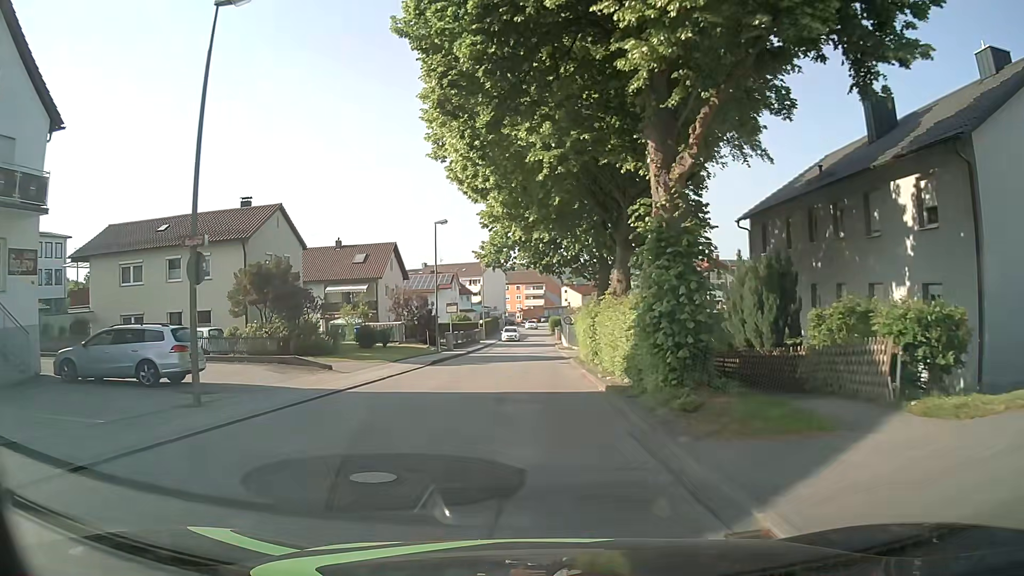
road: unclassified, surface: asphalt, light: Day
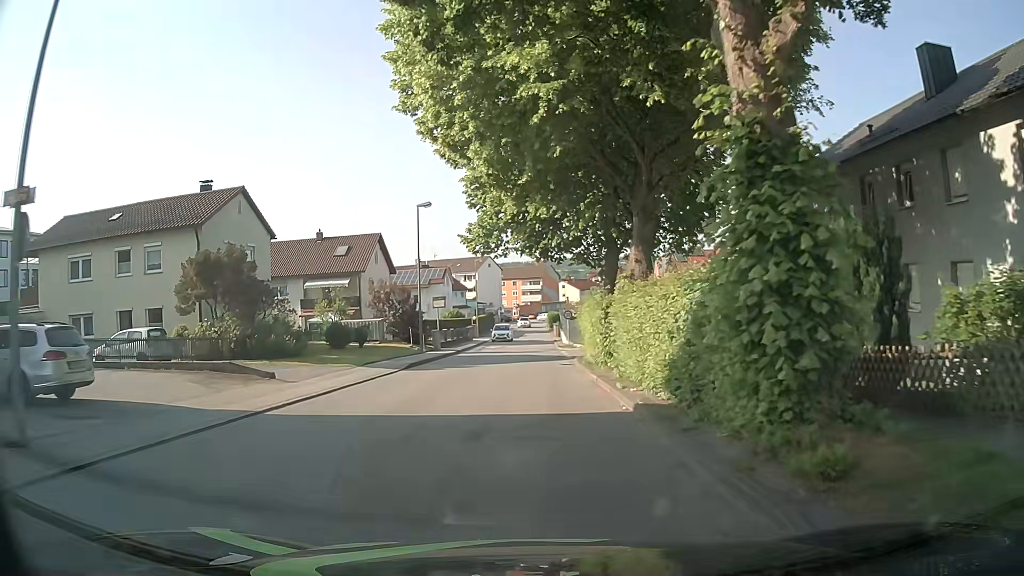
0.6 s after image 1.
(0.0, +4.8) m; +1°
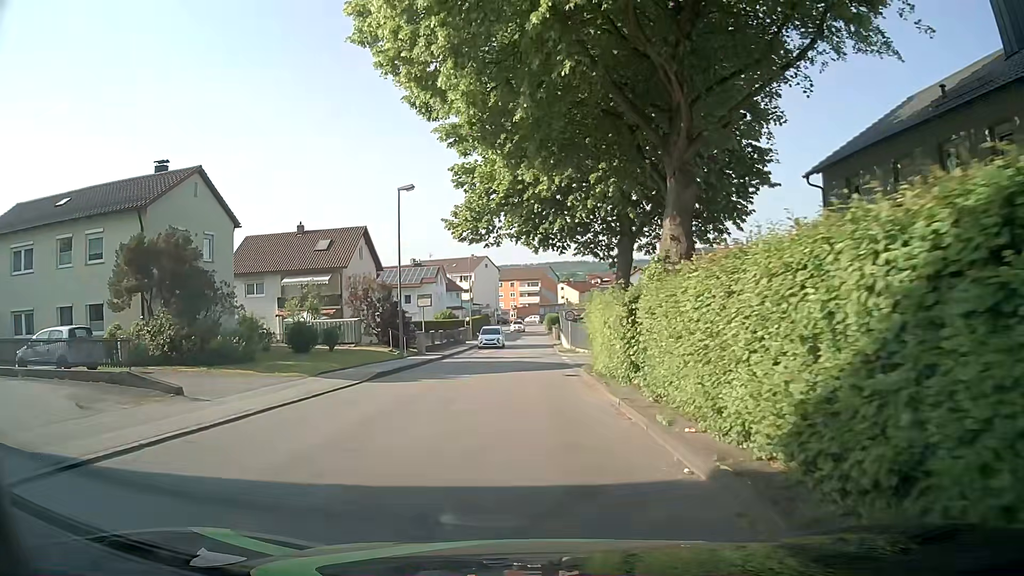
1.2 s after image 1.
(0.0, +4.8) m; -1°
(0, +10) (0, +20) (0, +30) (0, +40) (0, +50) (0, +60) (0, +70) (0, +80) (+1, +90) (+1, +100) m
